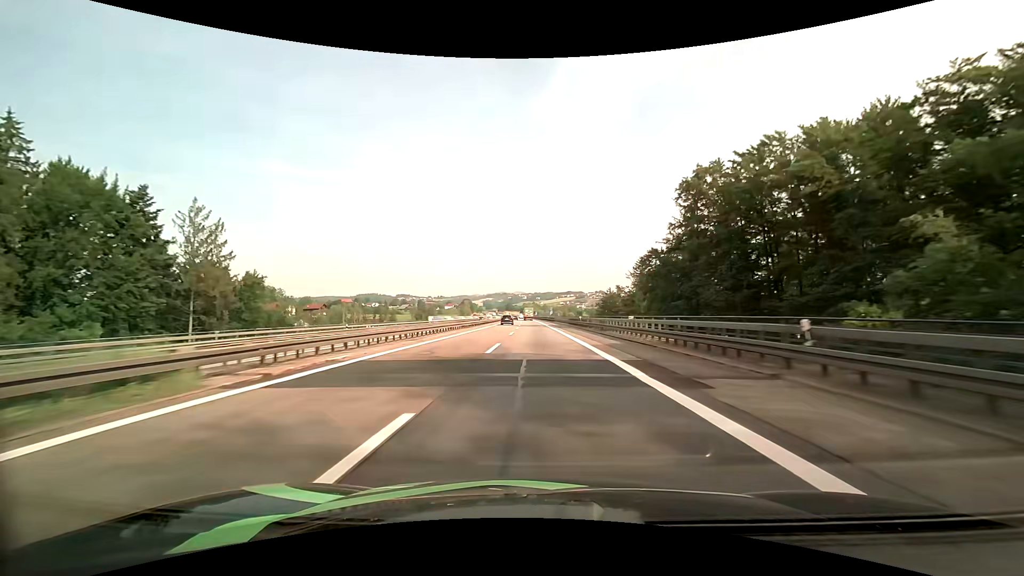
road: motorway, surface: asphalt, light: Day
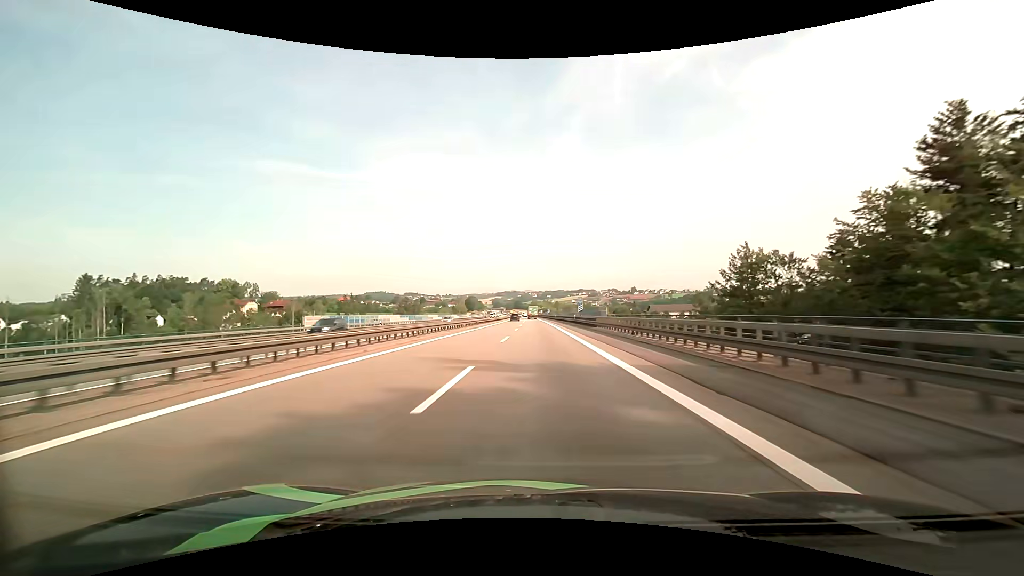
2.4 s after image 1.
(-1.1, +65.4) m; -1°
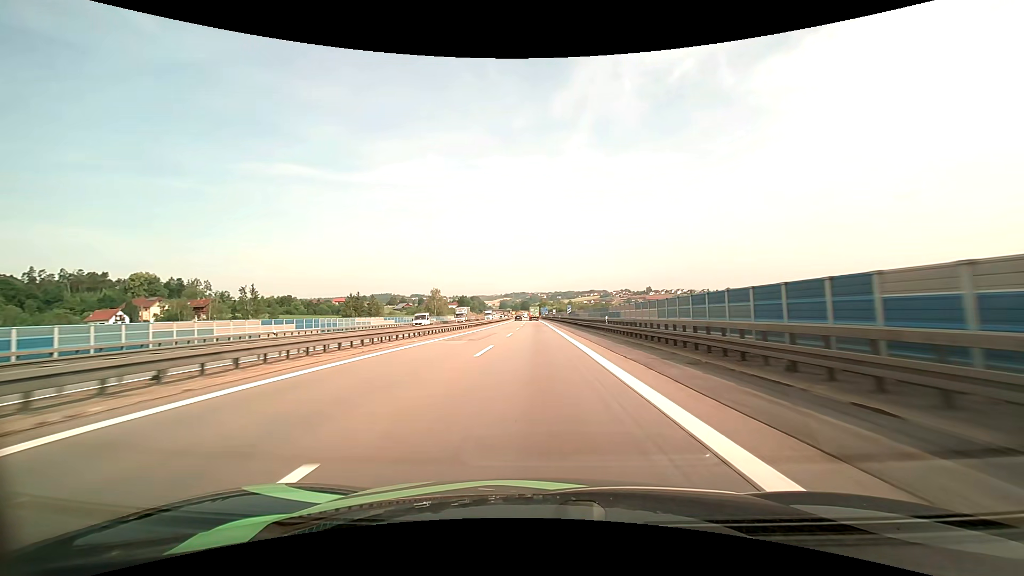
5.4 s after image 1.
(-0.4, +80.1) m; -1°
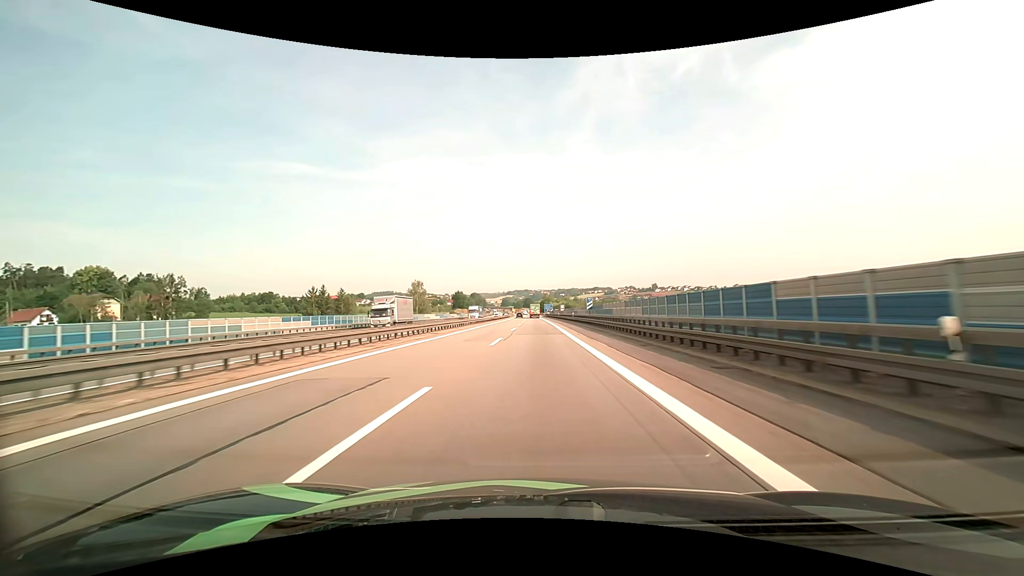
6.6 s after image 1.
(-0.1, +31.3) m; 0°
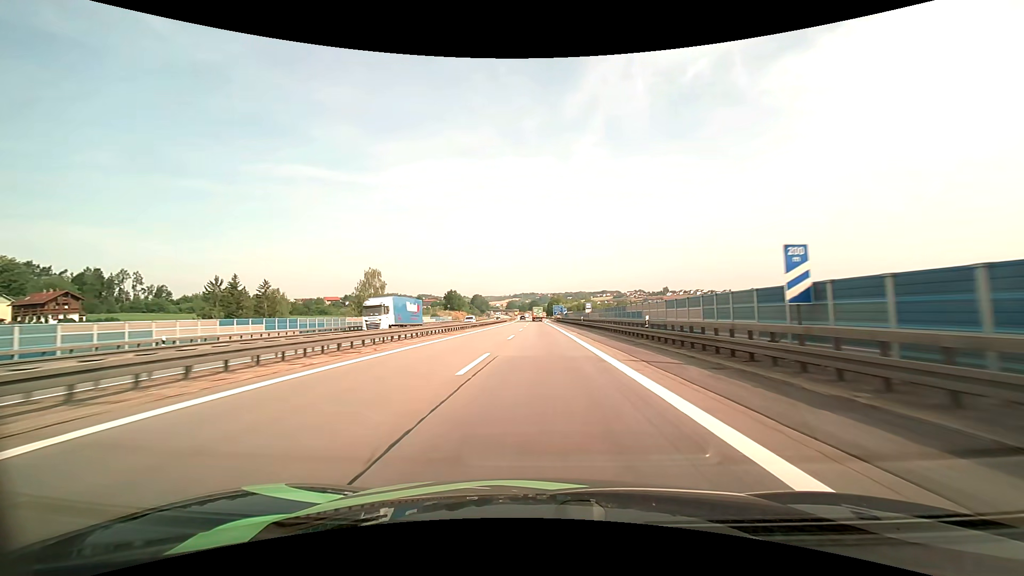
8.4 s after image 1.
(-0.3, +45.8) m; -1°
(0, +10) (0, +20) (0, +30) (0, +40) (0, +50) (0, +60) (0, +70) (0, +80) (0, +90) (0, +100) m
